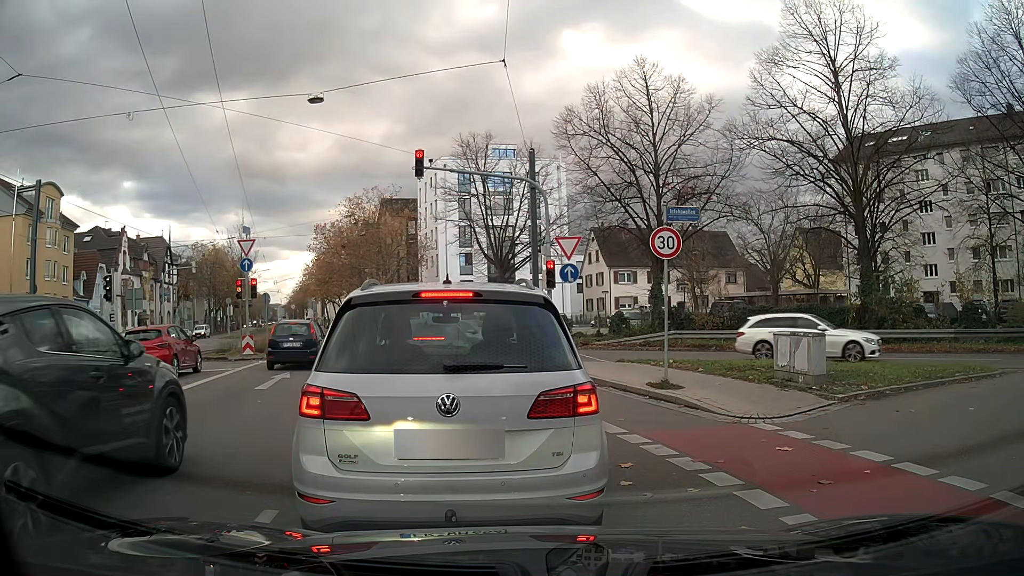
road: tertiary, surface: asphalt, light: Day
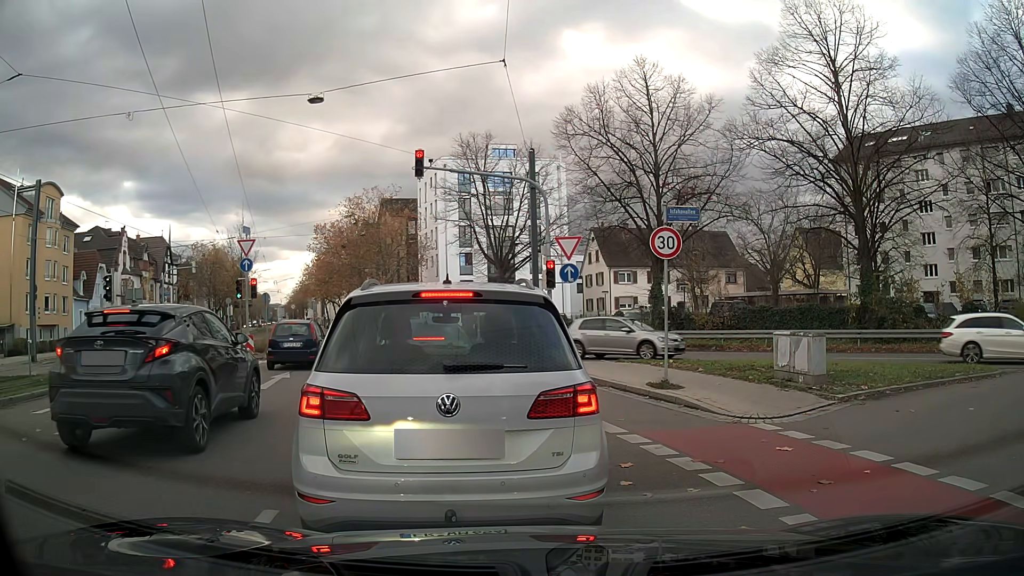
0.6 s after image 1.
(0.0, 0.0) m; 0°
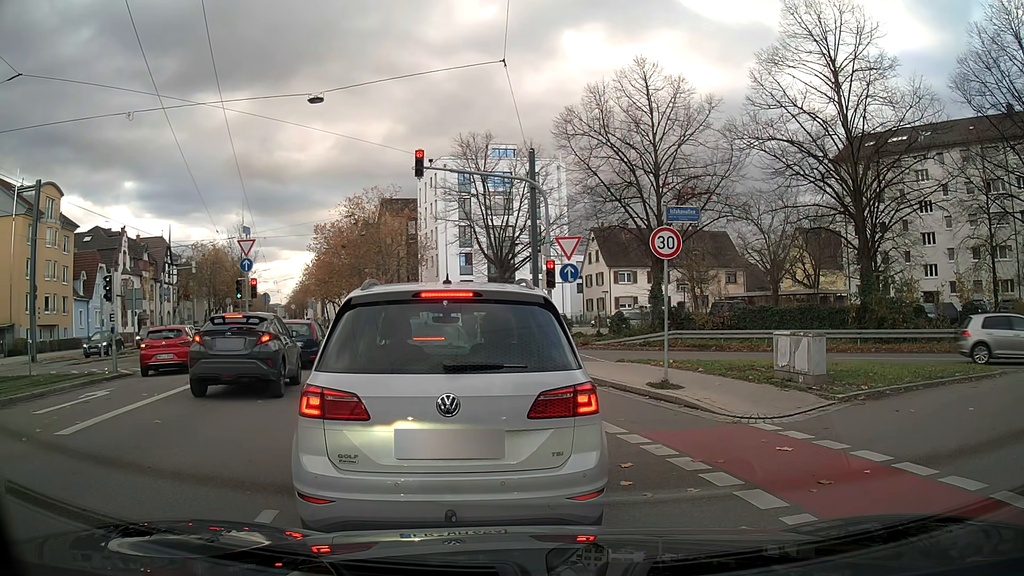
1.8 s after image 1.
(0.0, 0.0) m; 0°
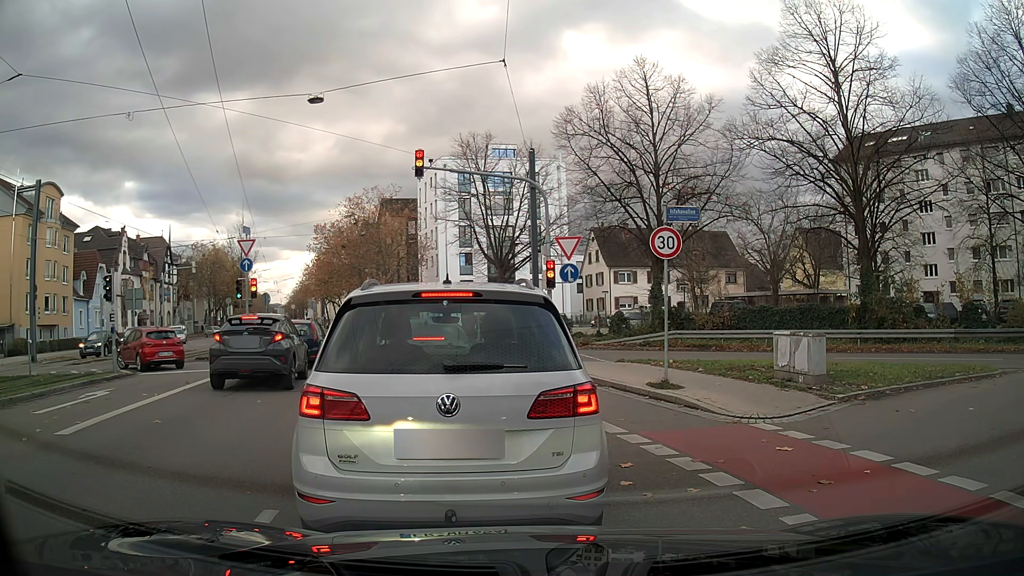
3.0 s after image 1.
(0.0, 0.0) m; 0°
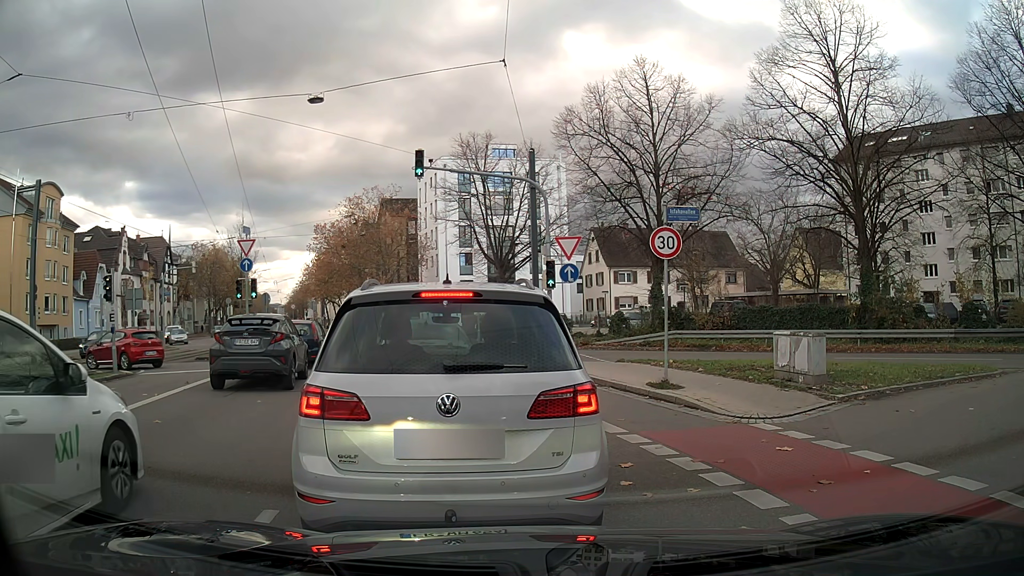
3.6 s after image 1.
(0.0, 0.0) m; 0°
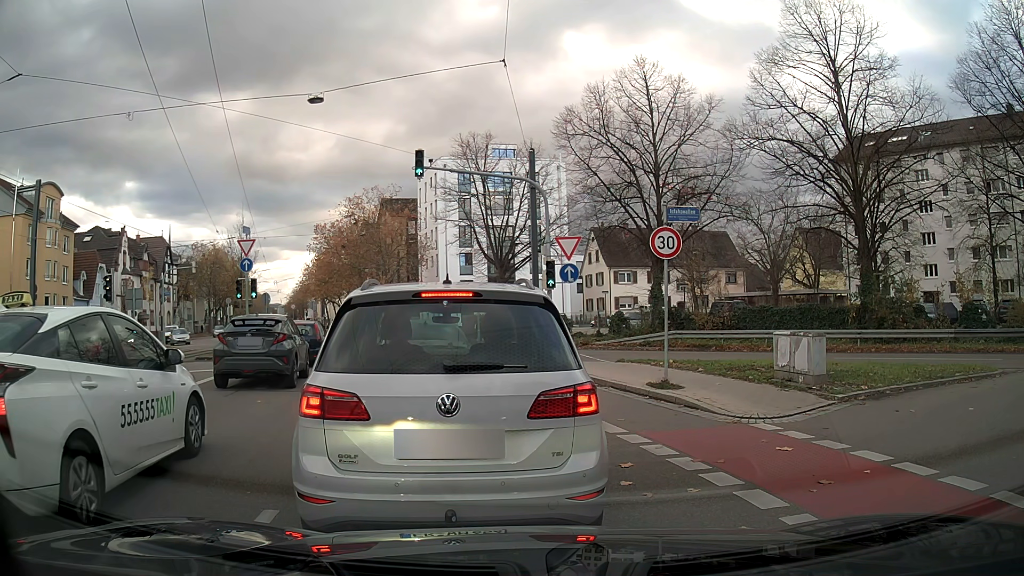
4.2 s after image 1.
(0.0, 0.0) m; 0°
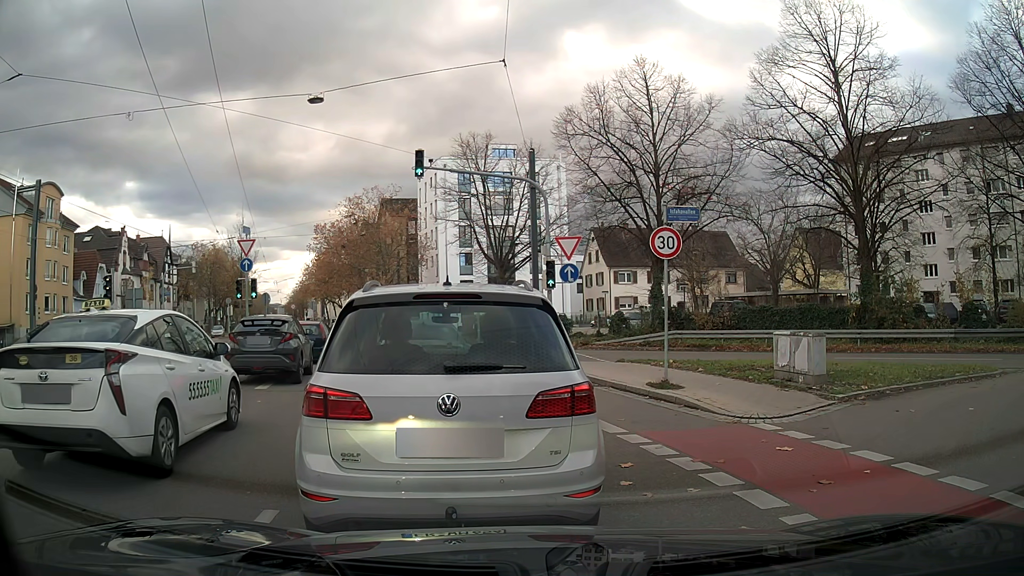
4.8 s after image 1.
(0.0, 0.0) m; 0°
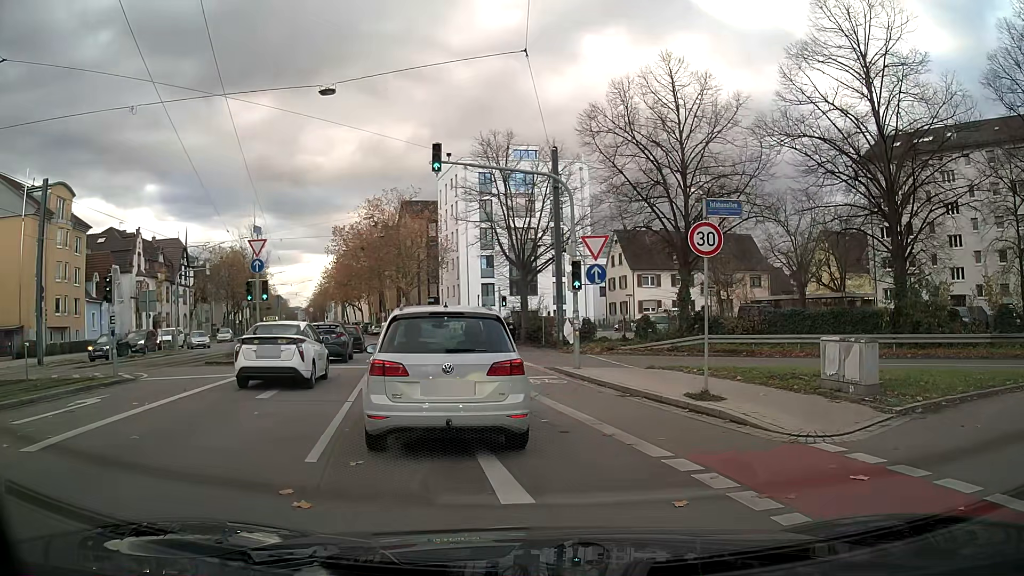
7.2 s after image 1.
(0.0, +1.3) m; -3°
(-1, +10) (-3, +20) (-5, +30) (-7, +39) (-9, +49) (-12, +59) (-16, +68) (-19, +77) (-22, +87) (-26, +96) m
